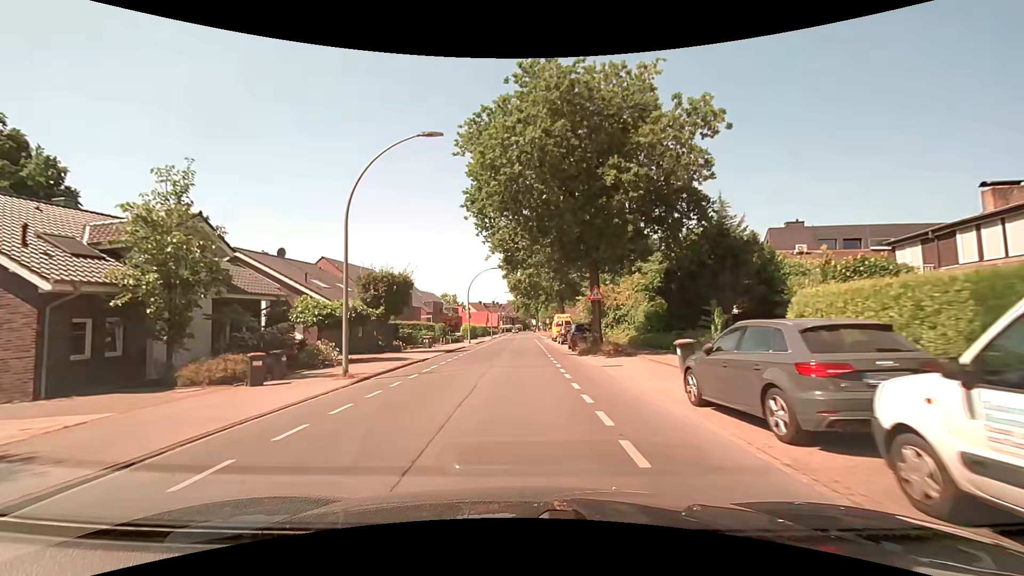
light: Day
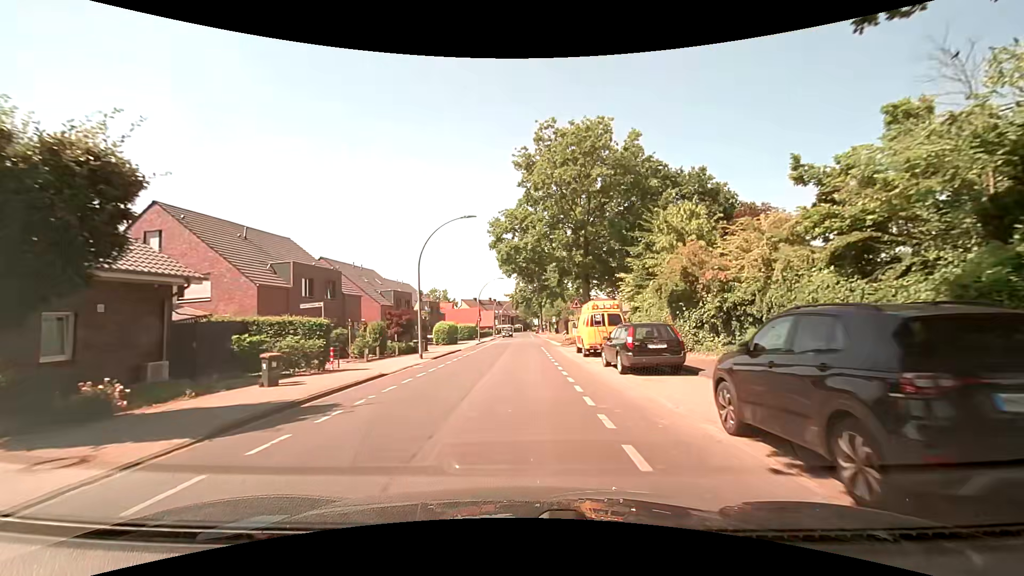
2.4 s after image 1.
(-0.1, +24.0) m; -1°
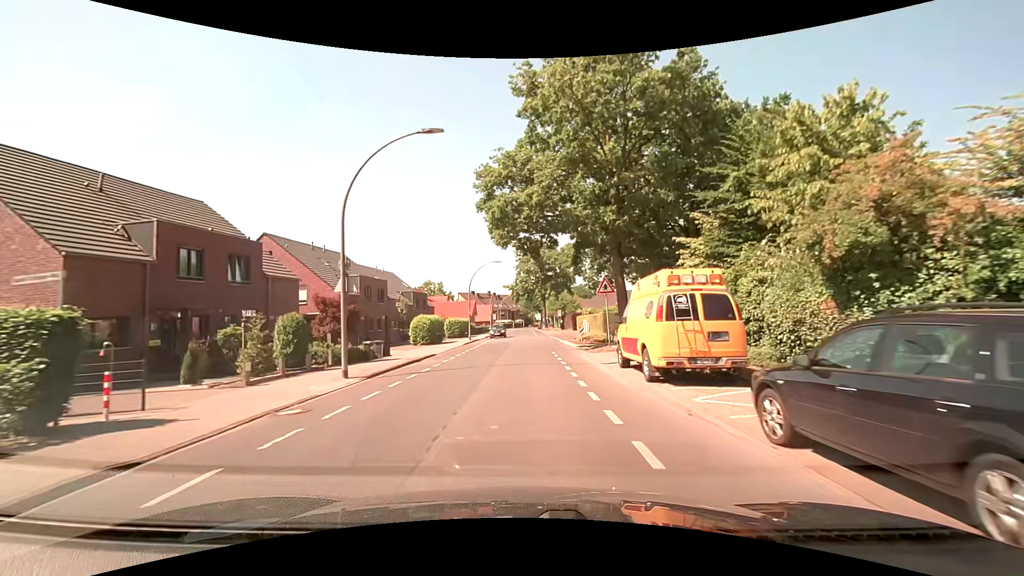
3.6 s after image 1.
(+0.1, +11.7) m; 0°
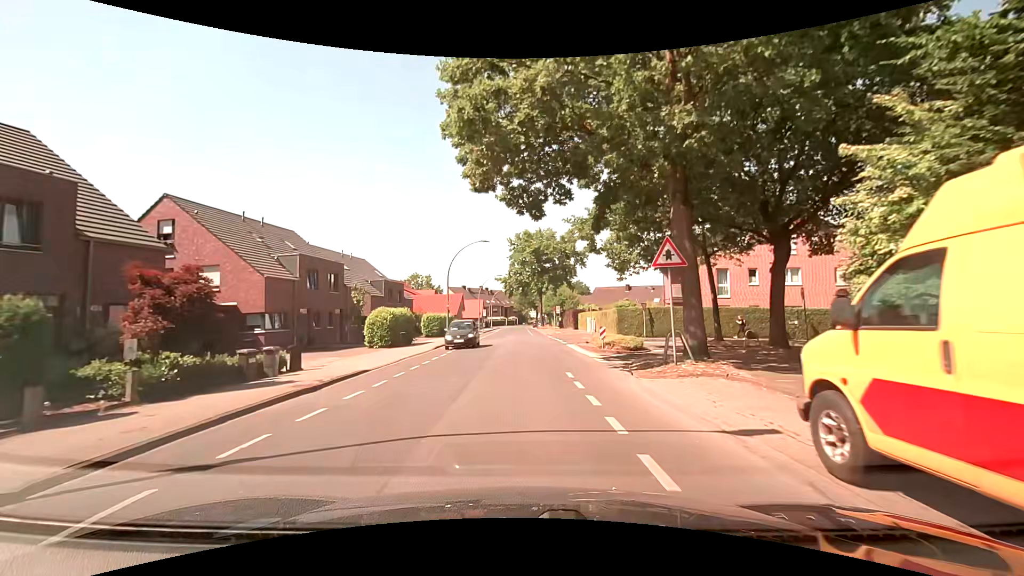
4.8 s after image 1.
(+0.1, +10.4) m; +1°
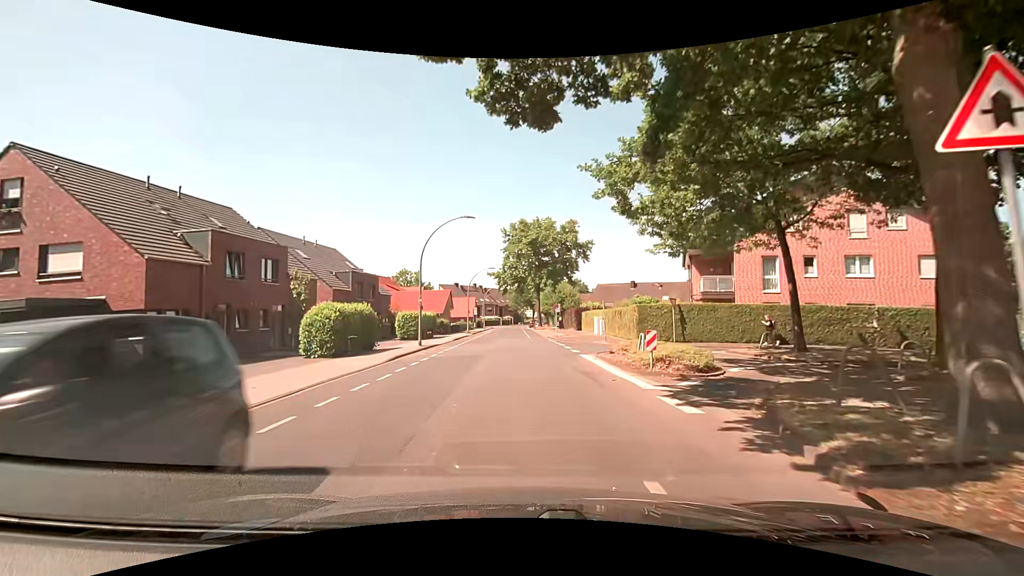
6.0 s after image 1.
(0.0, +8.5) m; -1°
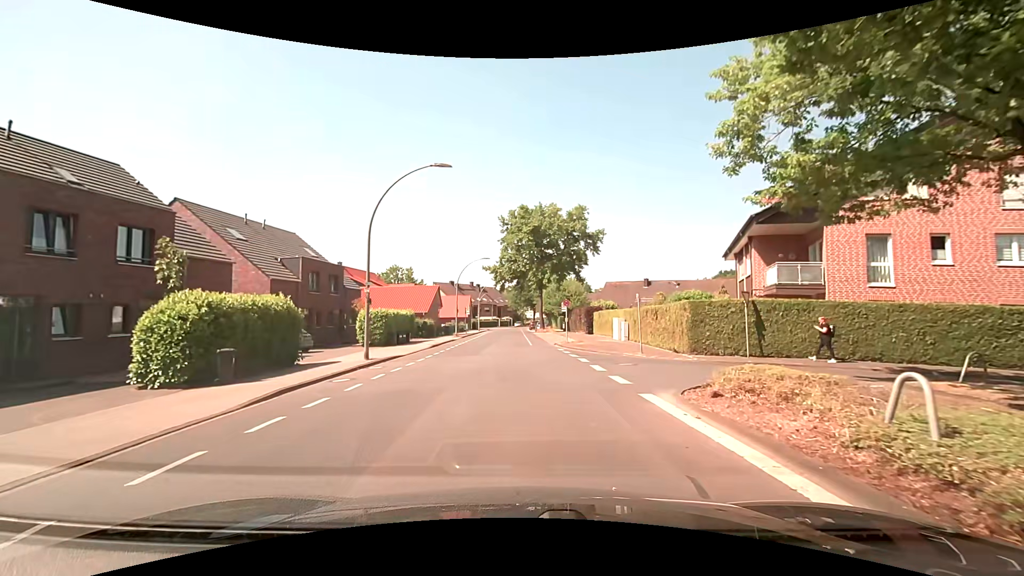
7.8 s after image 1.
(+0.2, +9.7) m; +1°
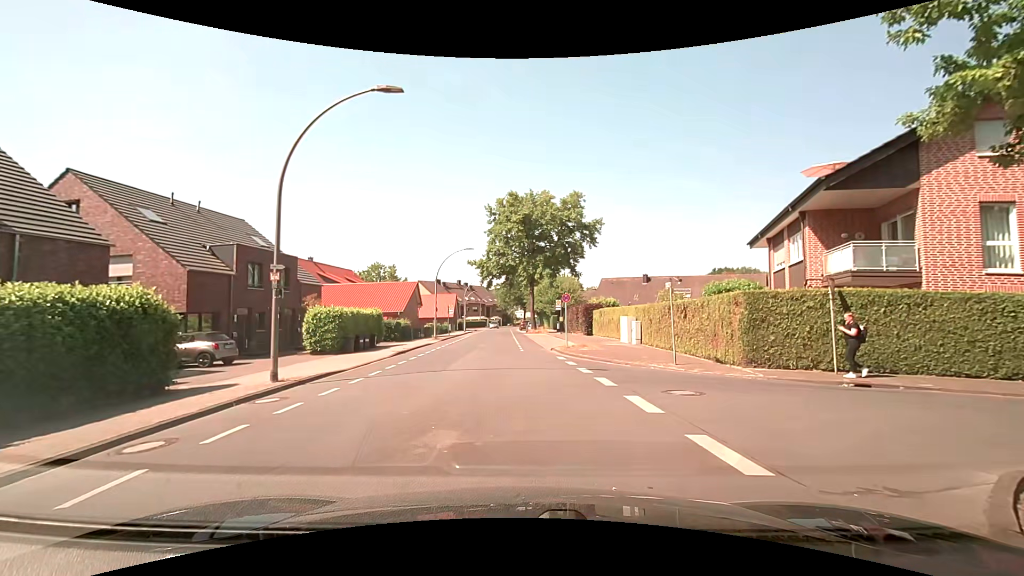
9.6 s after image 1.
(+0.1, +6.2) m; +1°
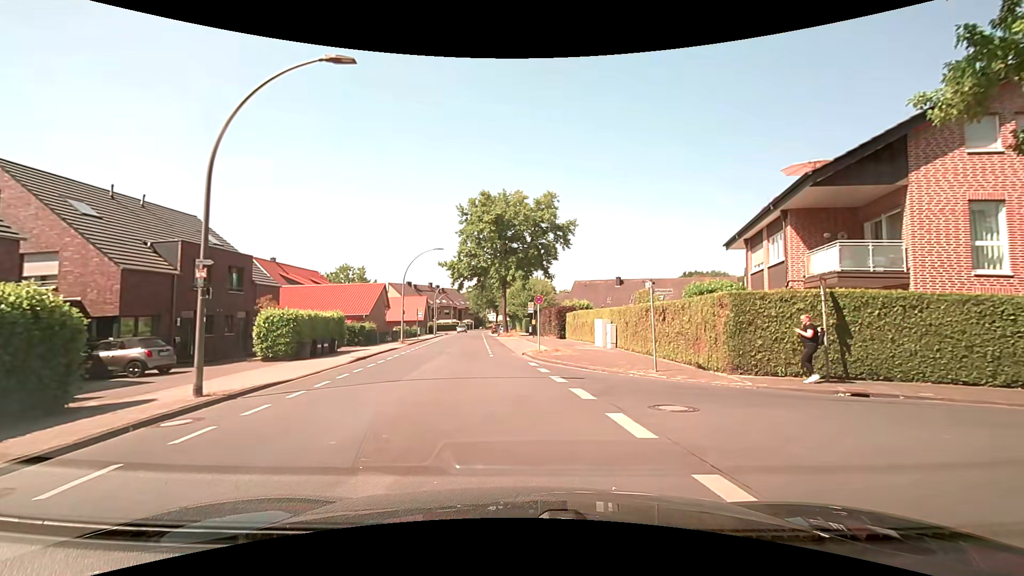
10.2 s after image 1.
(+0.1, +1.5) m; +4°
